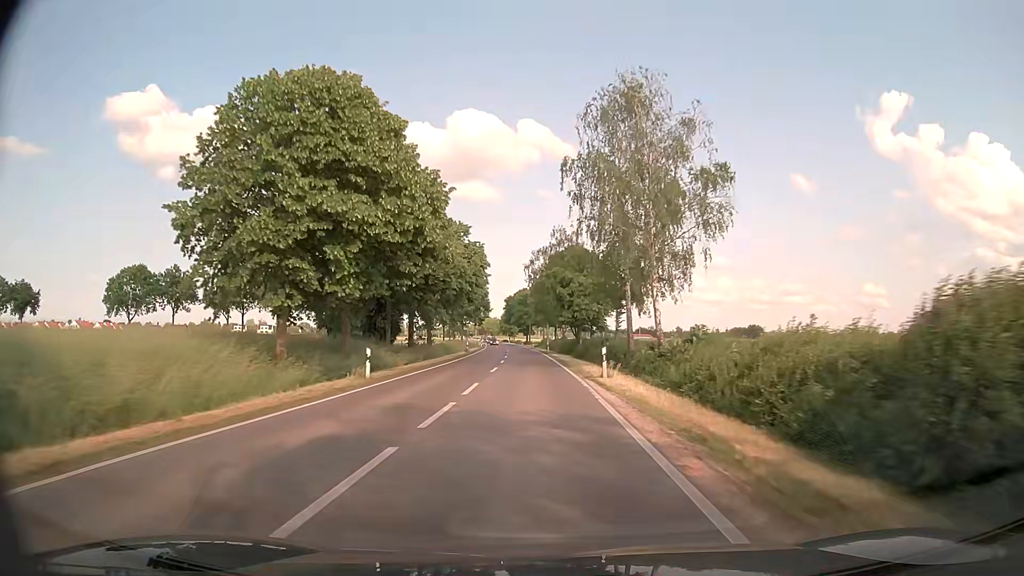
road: primary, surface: asphalt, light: Day
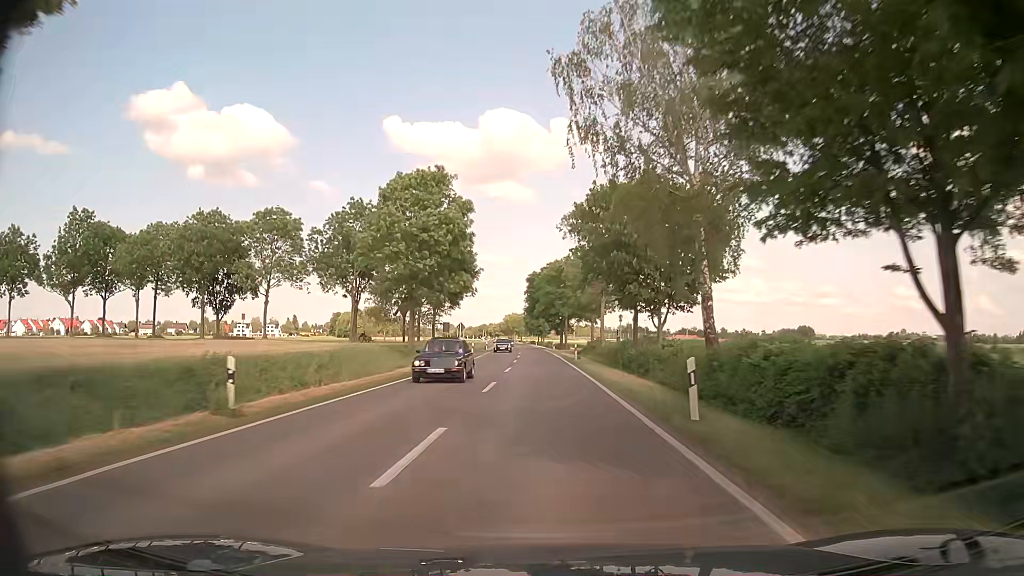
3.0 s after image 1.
(-1.4, +54.0) m; -3°
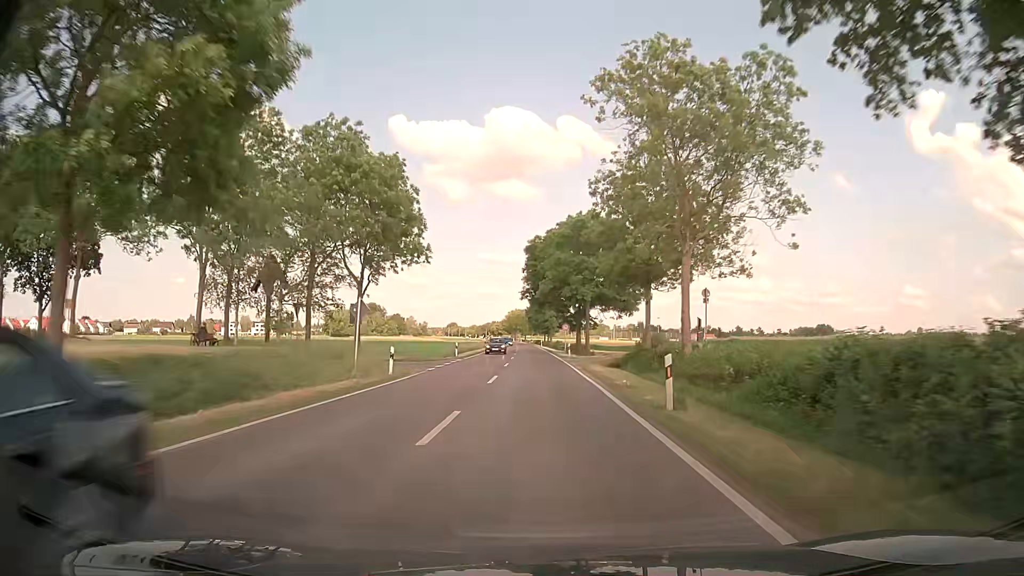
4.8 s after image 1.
(-0.2, +31.7) m; 0°
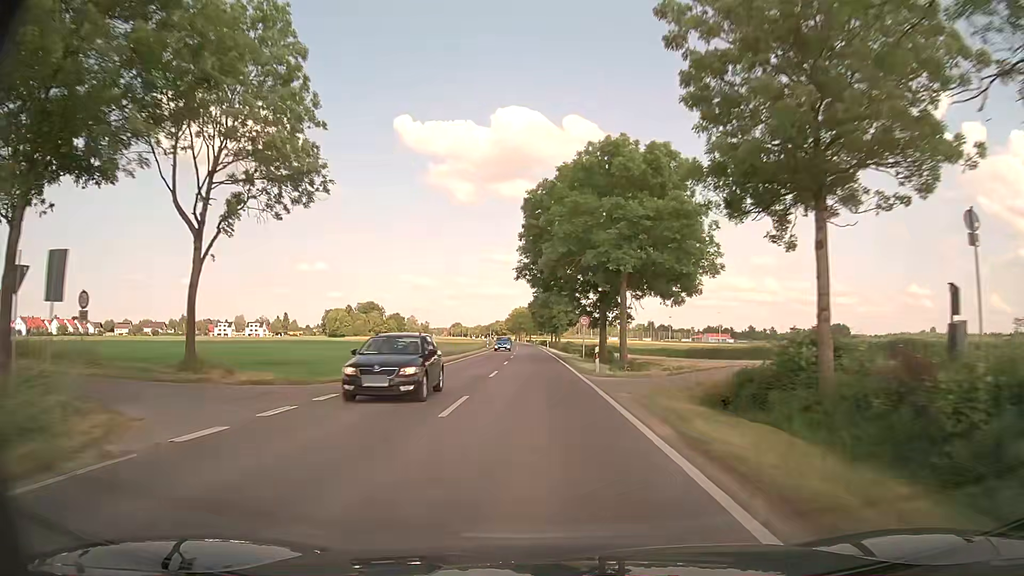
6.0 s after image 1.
(-0.1, +21.0) m; 0°
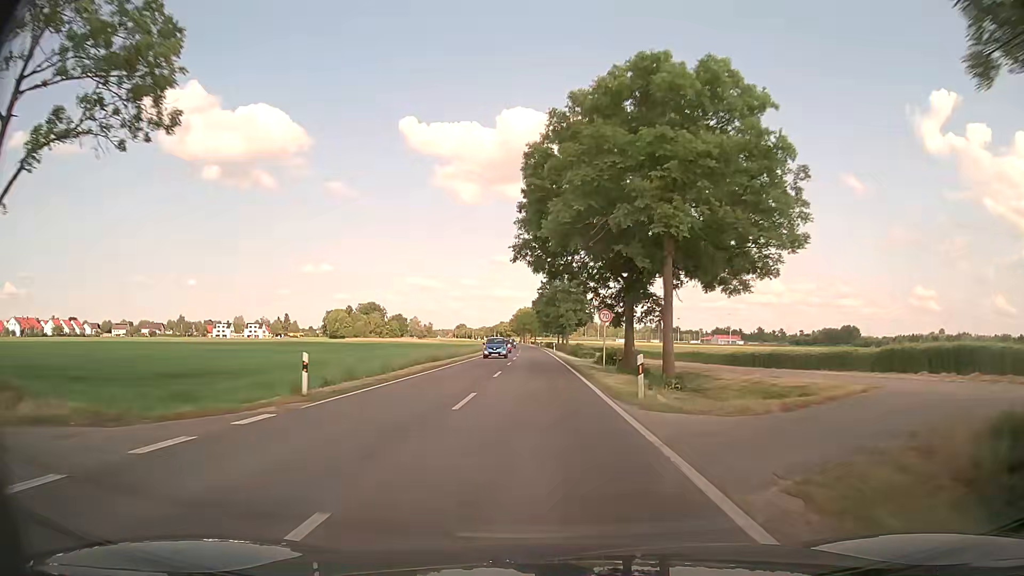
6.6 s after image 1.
(-0.1, +10.5) m; -1°
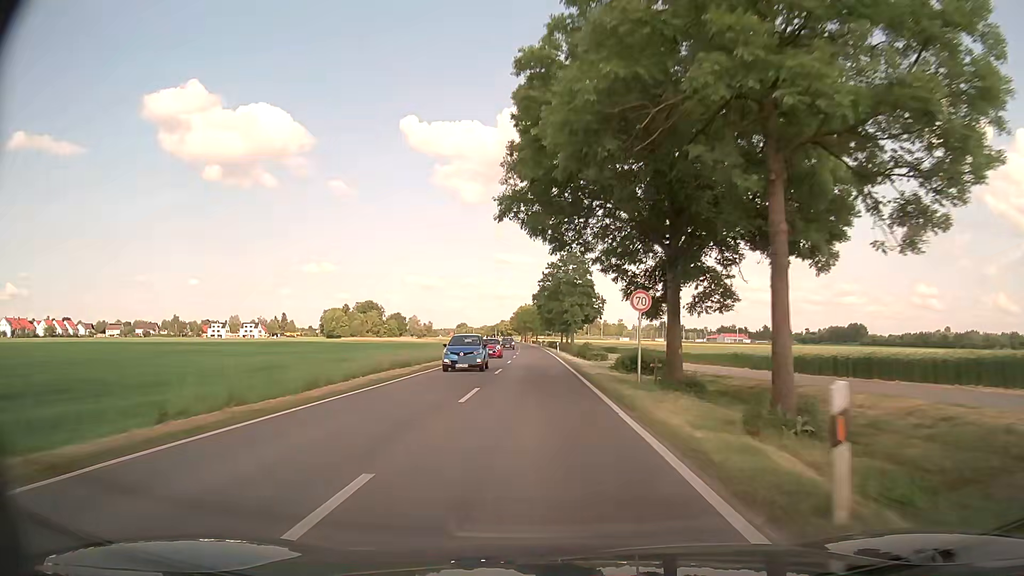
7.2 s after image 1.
(0.0, +10.5) m; 0°
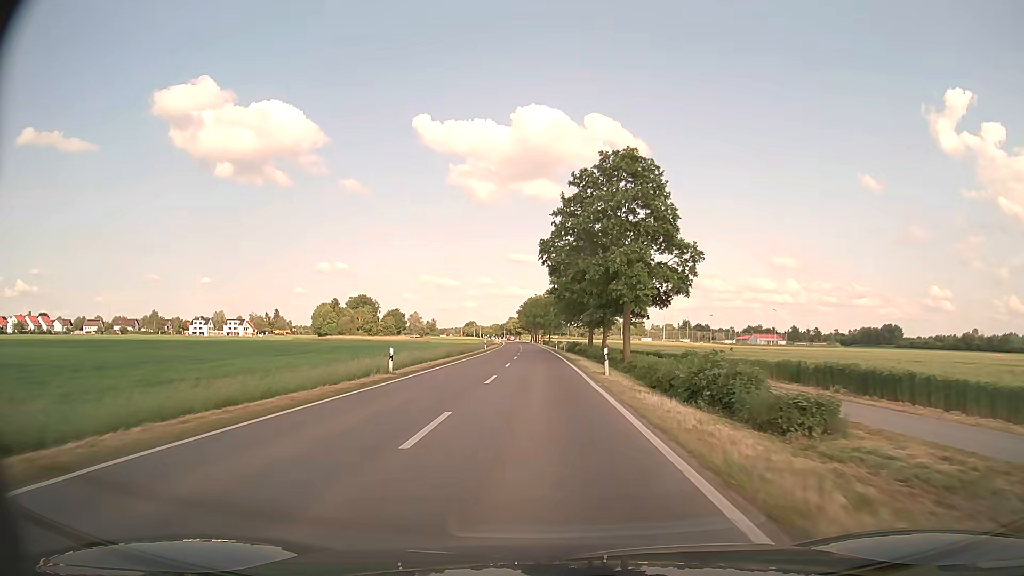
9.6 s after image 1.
(-0.5, +42.4) m; -1°
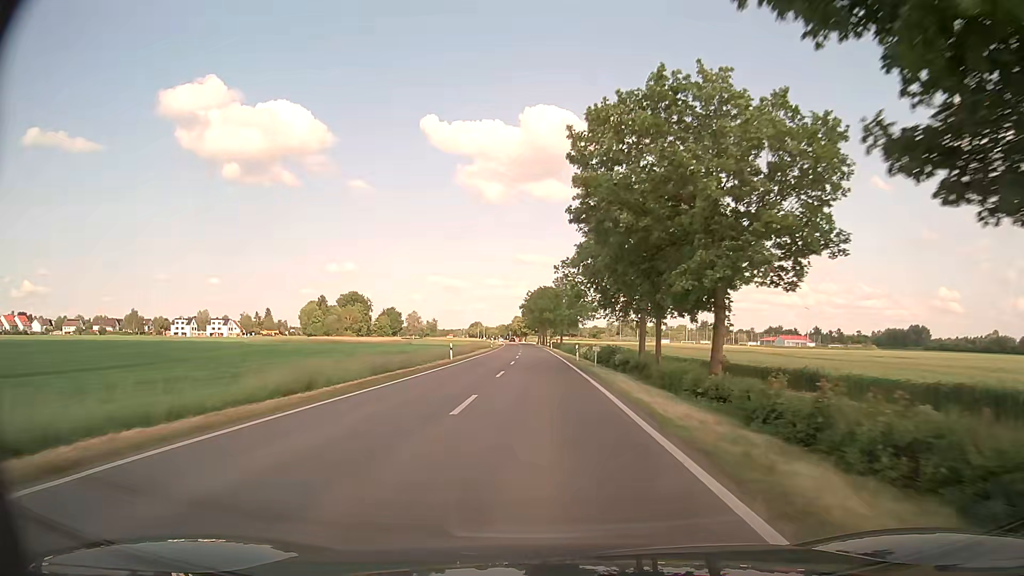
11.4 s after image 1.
(-0.2, +32.3) m; -1°
(0, +10) (0, +20) (0, +30) (0, +40) (-1, +50) (-1, +60) (-1, +70) (-1, +80) (-2, +90) (-2, +100) m
